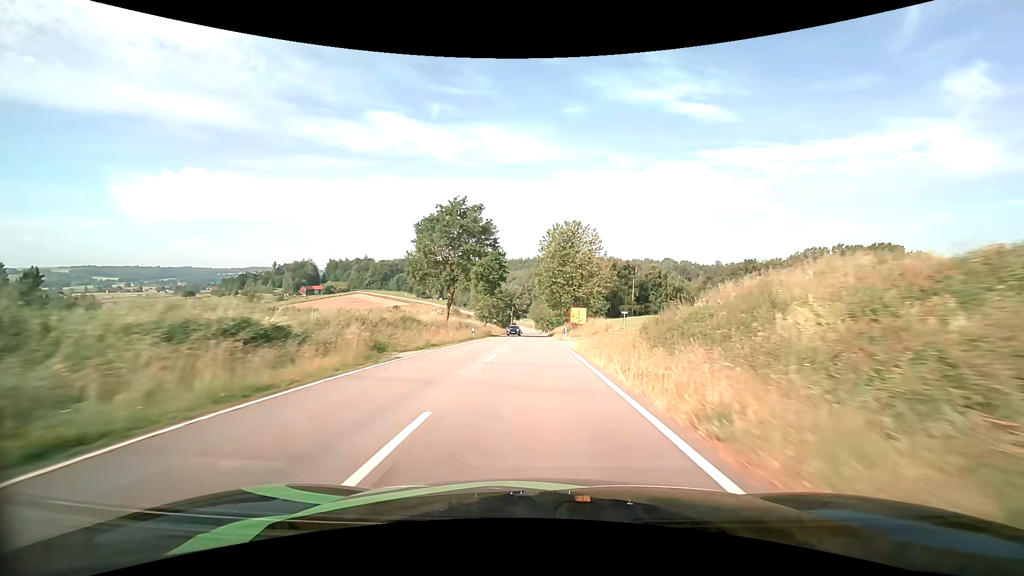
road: tertiary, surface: asphalt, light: Day
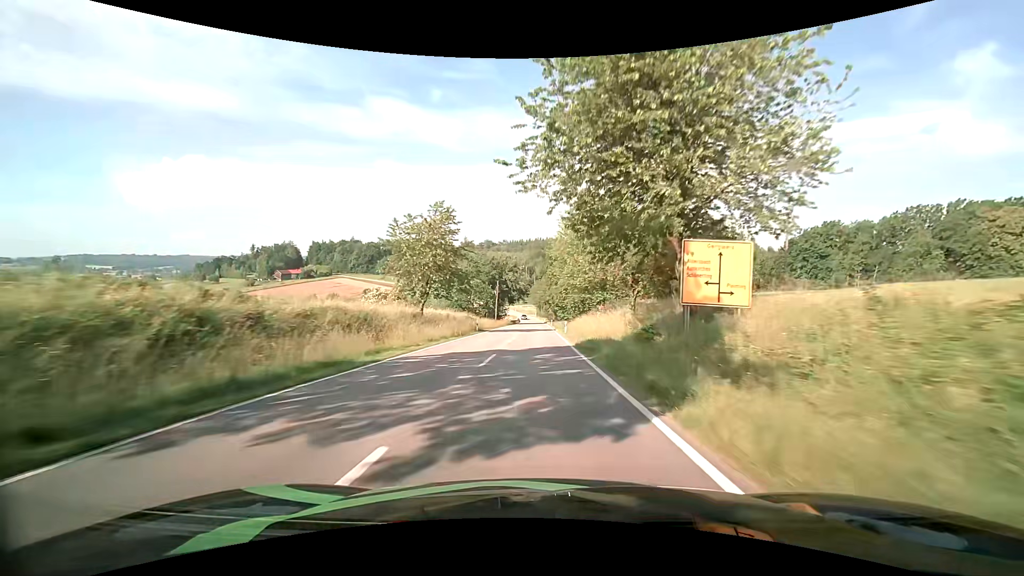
(-0.1, +51.4) m; 0°
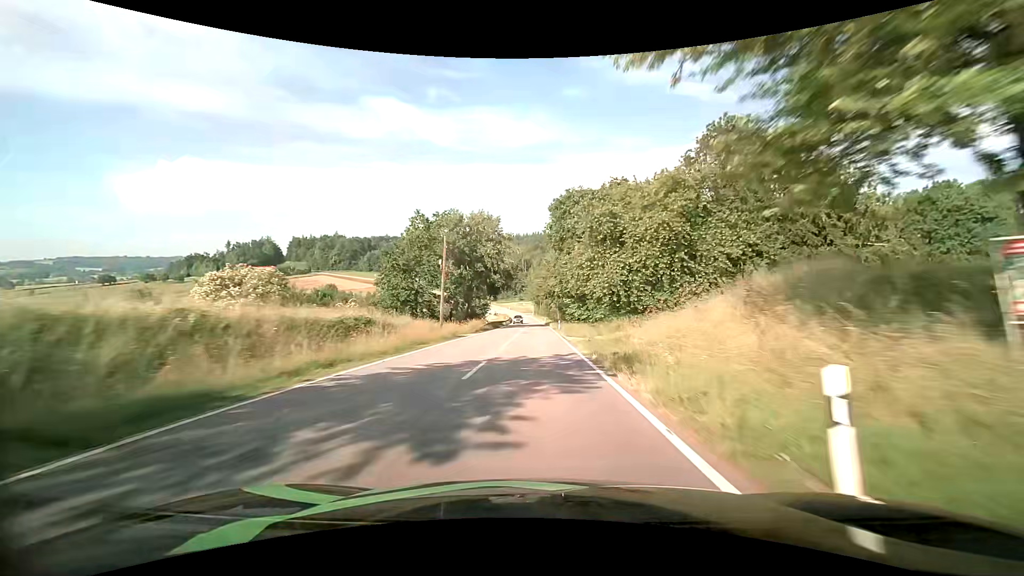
(+0.1, +39.9) m; 0°
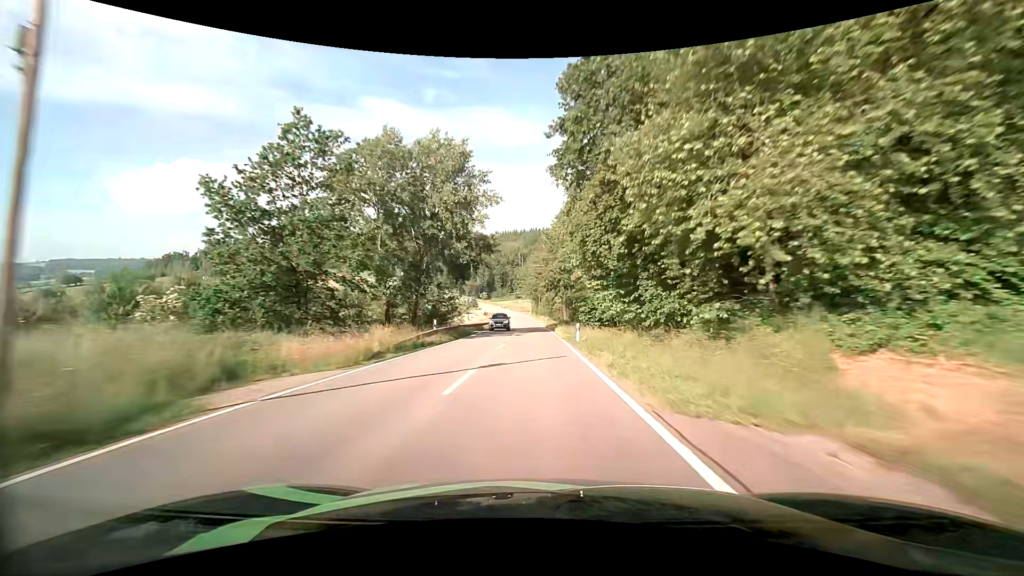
(0.0, +27.0) m; 0°
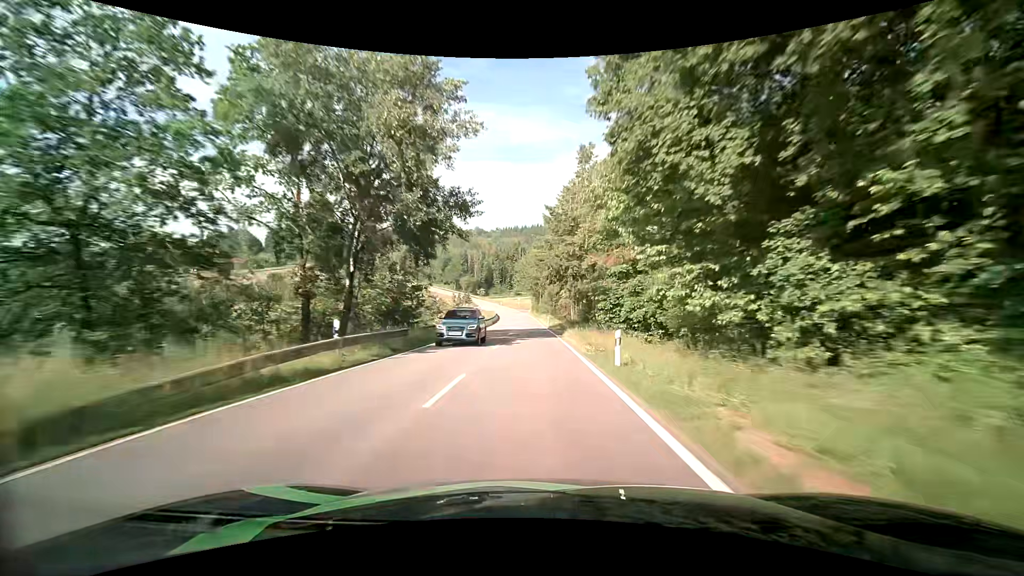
(0.0, +13.6) m; 0°
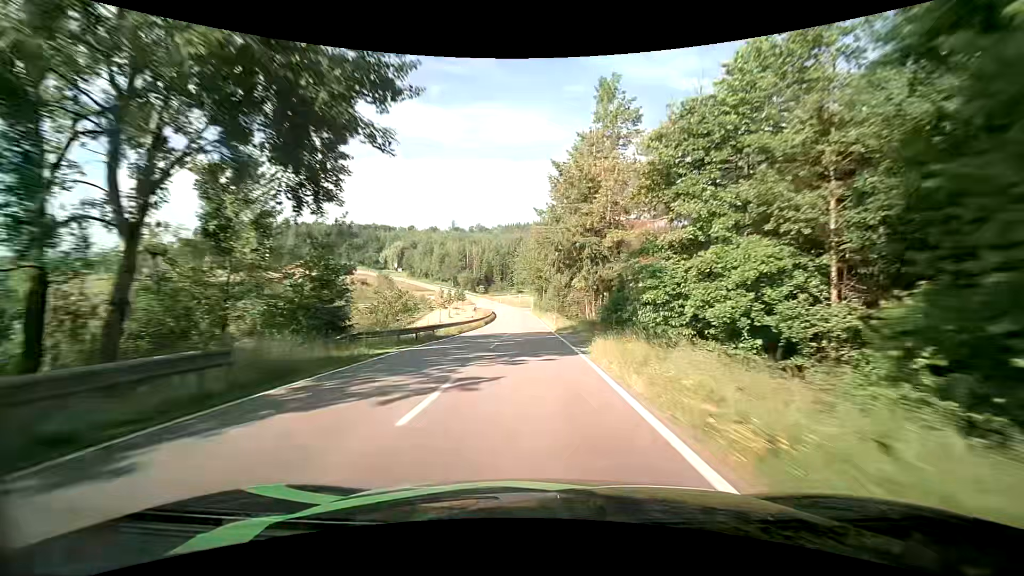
(0.0, +13.6) m; 0°
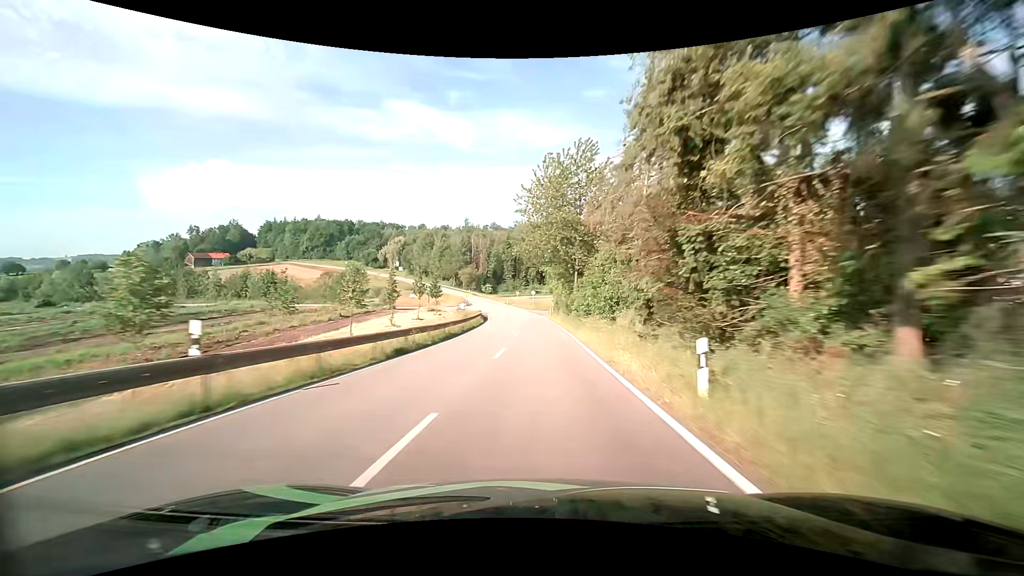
(-0.7, +40.3) m; -2°
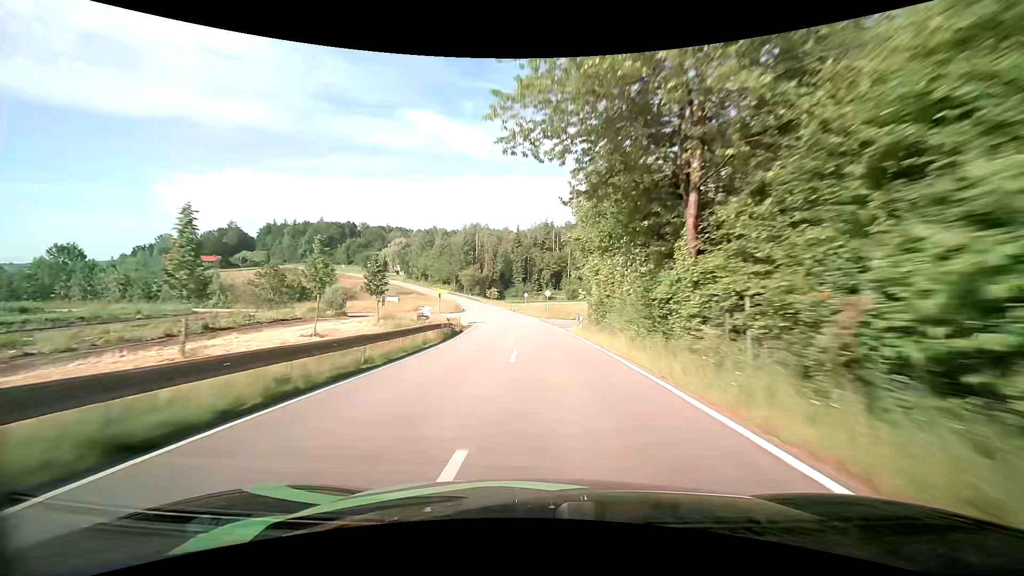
(-0.3, +26.7) m; -1°
(0, +10) (0, +20) (-1, +30) (-1, +40) (-2, +50) (-3, +60) (-5, +70) (-7, +80) (-9, +89) (-12, +99) m
